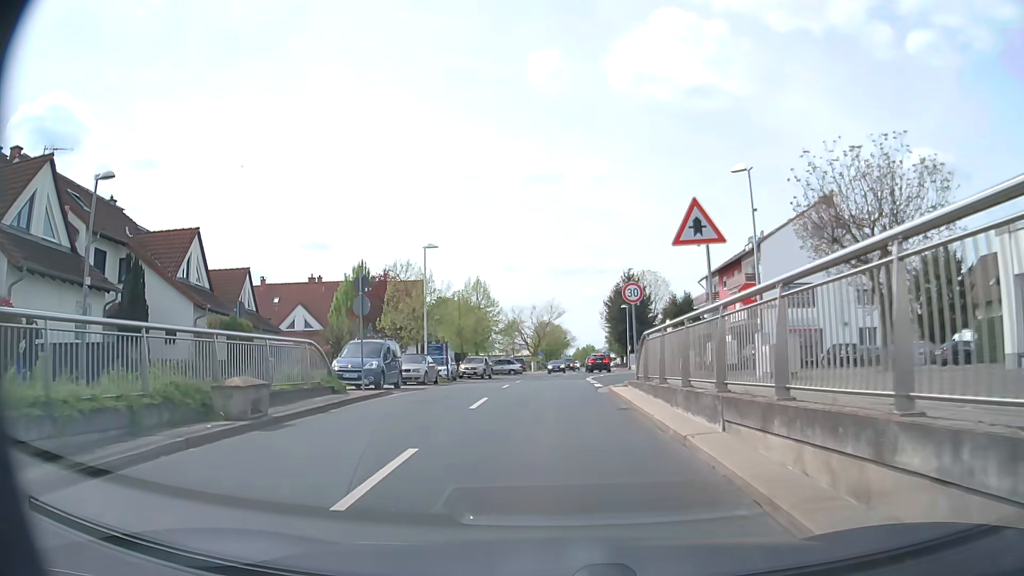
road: unclassified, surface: asphalt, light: Day
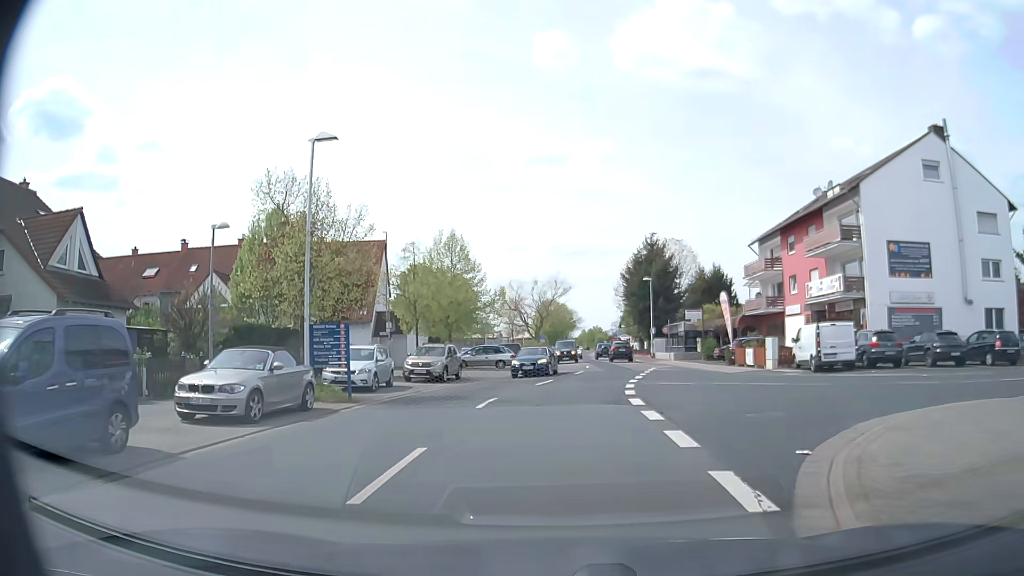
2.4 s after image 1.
(0.0, +17.7) m; 0°
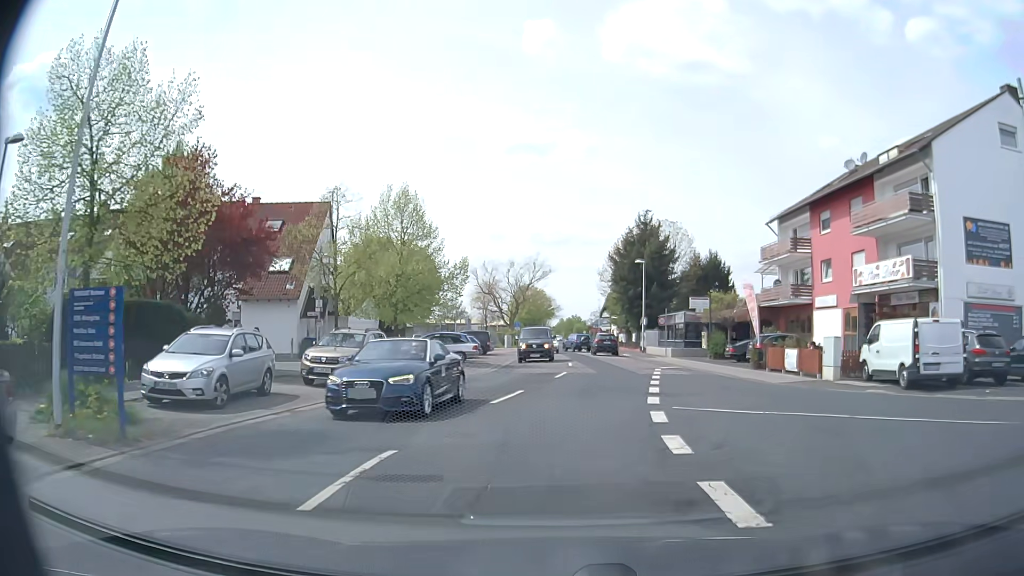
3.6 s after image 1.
(0.0, +9.4) m; +1°
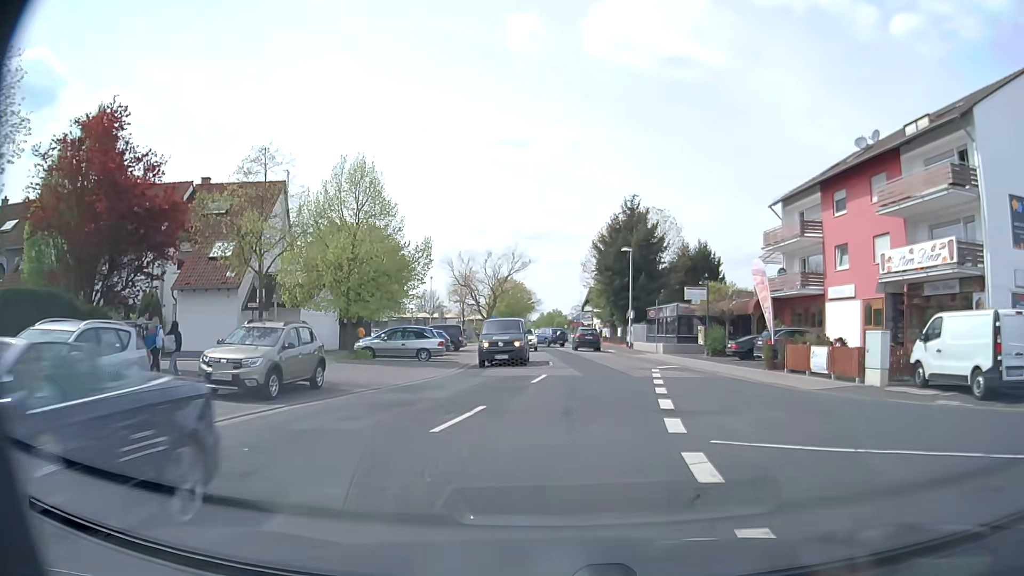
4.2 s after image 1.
(+0.1, +4.8) m; +2°
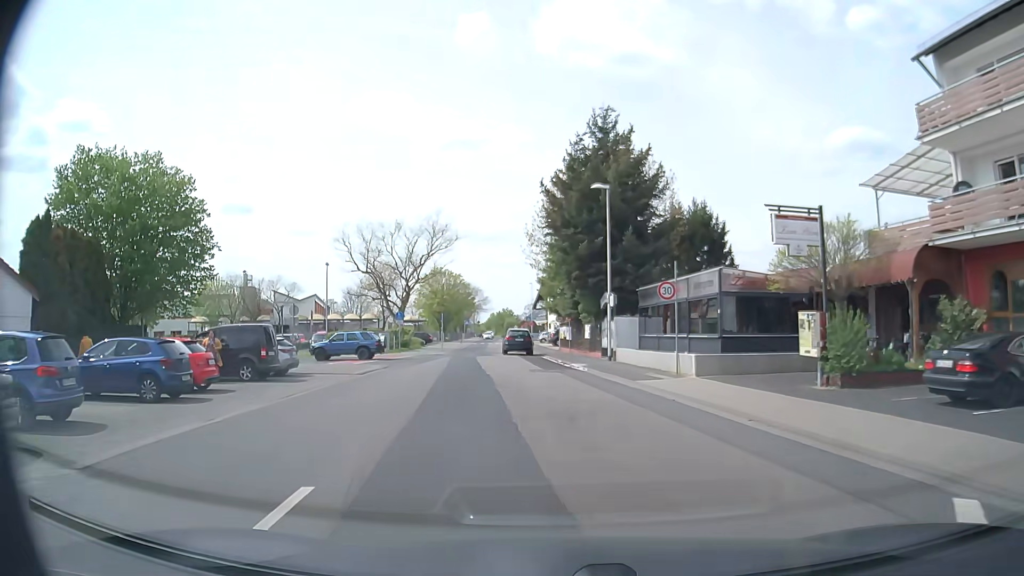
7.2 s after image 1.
(+1.4, +24.4) m; +4°
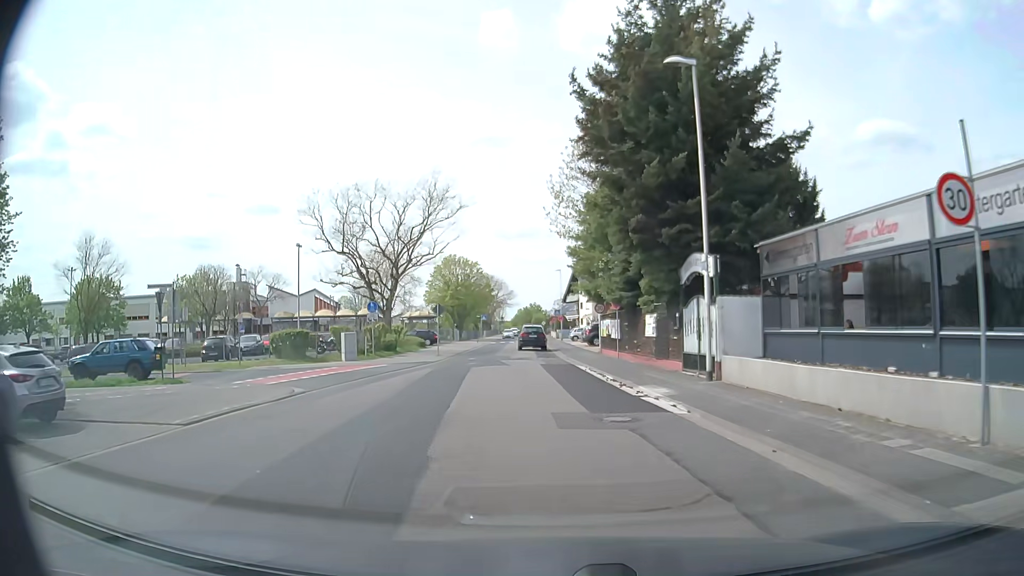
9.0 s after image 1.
(-0.6, +15.1) m; -3°
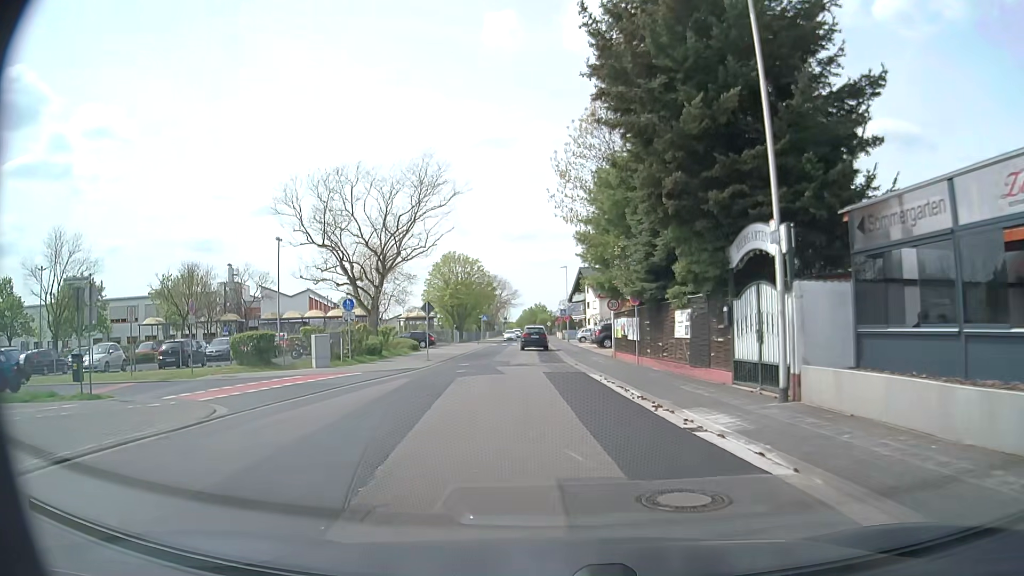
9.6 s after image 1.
(-0.1, +5.1) m; -1°
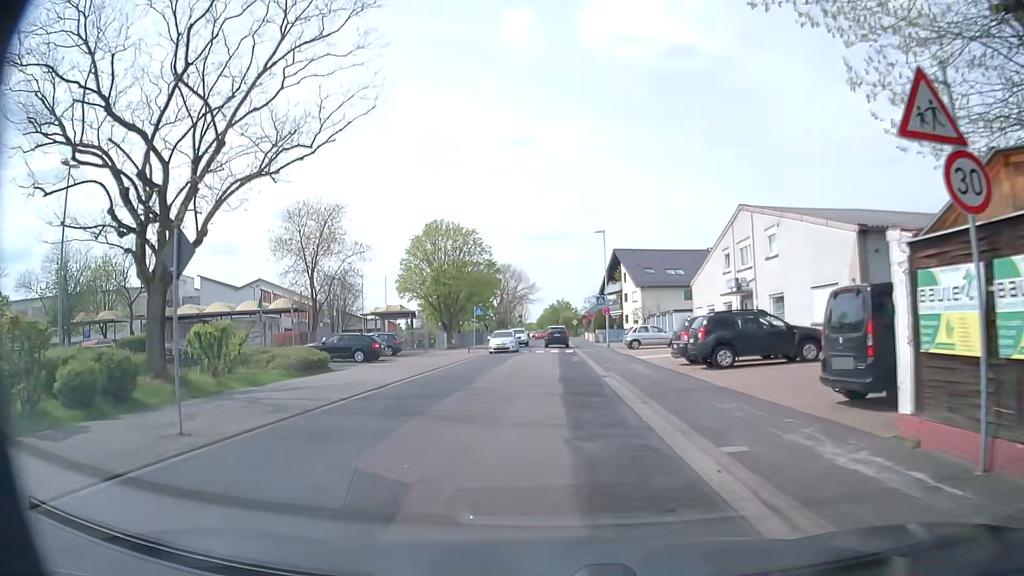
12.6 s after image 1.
(-0.7, +26.2) m; -2°
(0, +10) (0, +20) (0, +30) (0, +40) (0, +50) (0, +60) (0, +70) (0, +80) (0, +90) (0, +100) m
